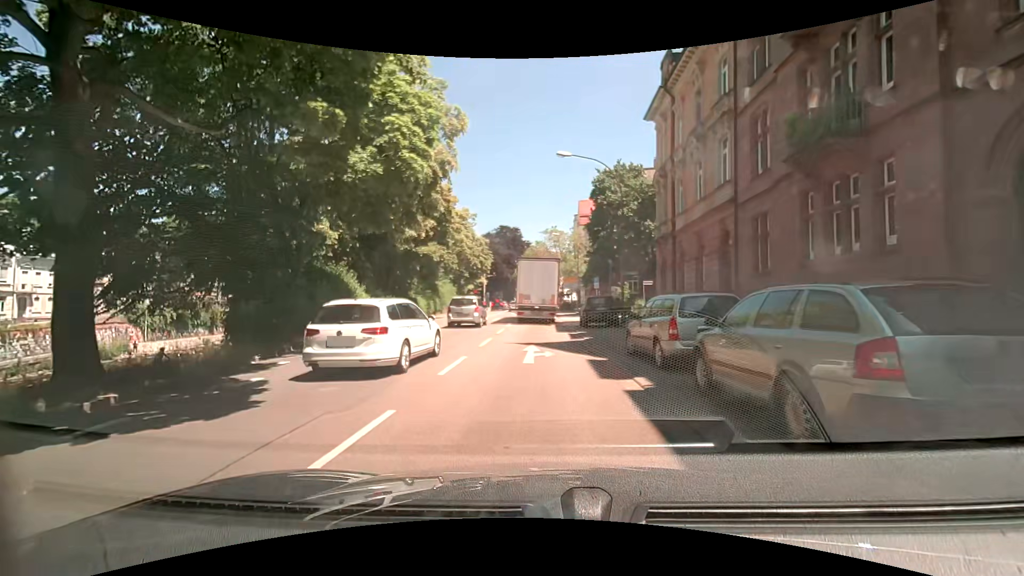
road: primary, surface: asphalt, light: Day
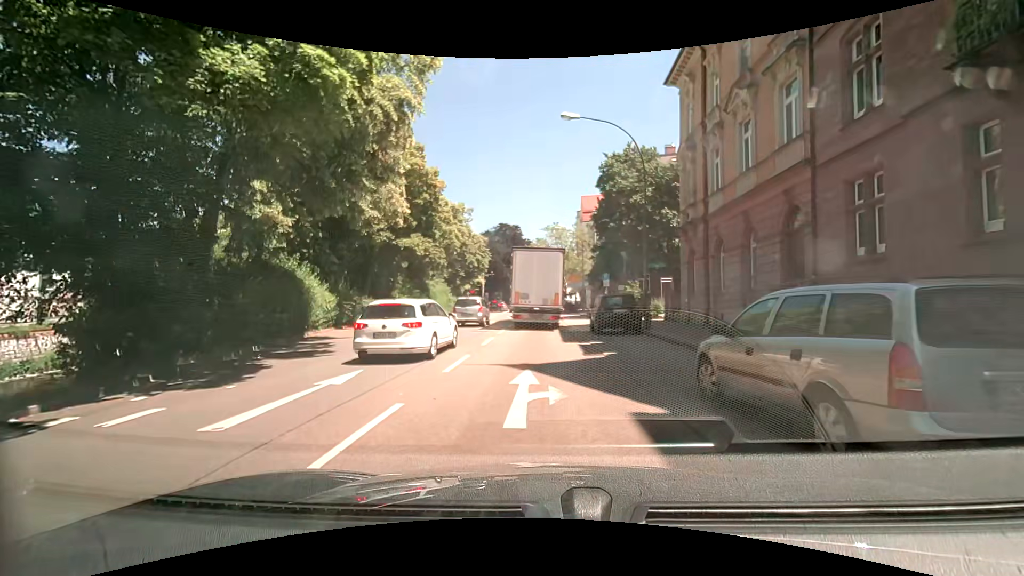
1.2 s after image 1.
(-0.1, +5.6) m; 0°
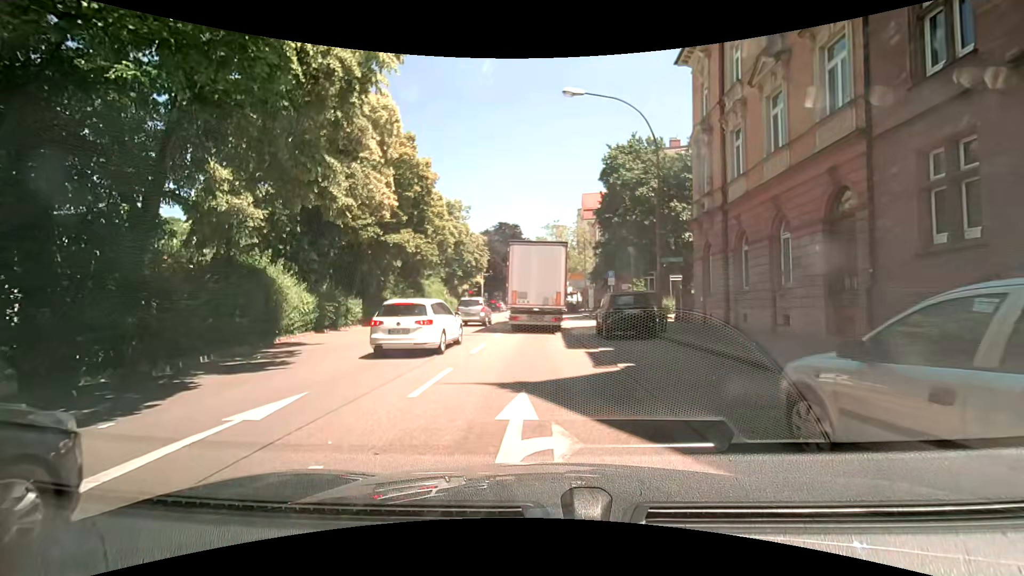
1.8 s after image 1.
(0.0, +2.4) m; +1°
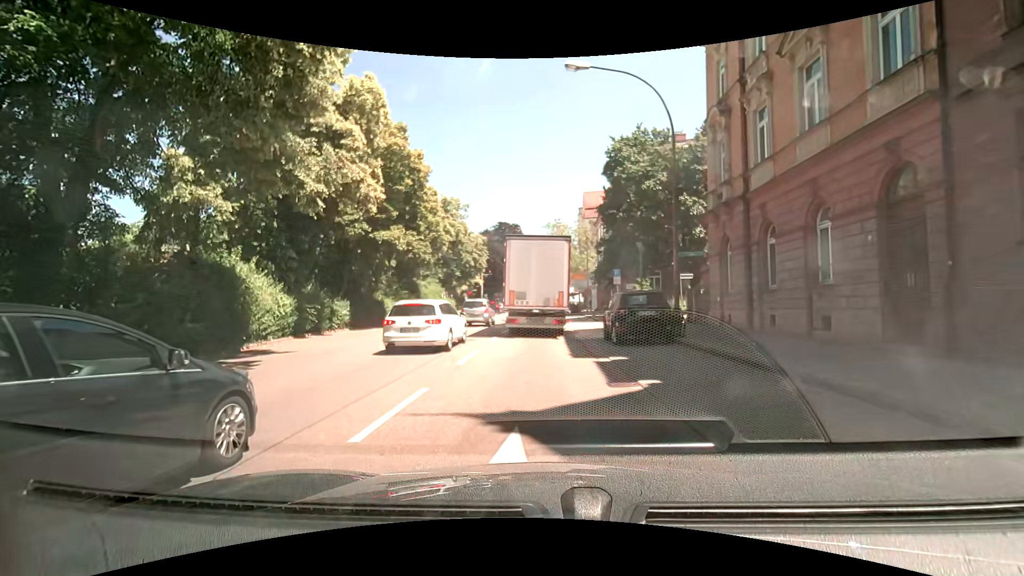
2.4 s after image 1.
(0.0, +2.2) m; +1°
